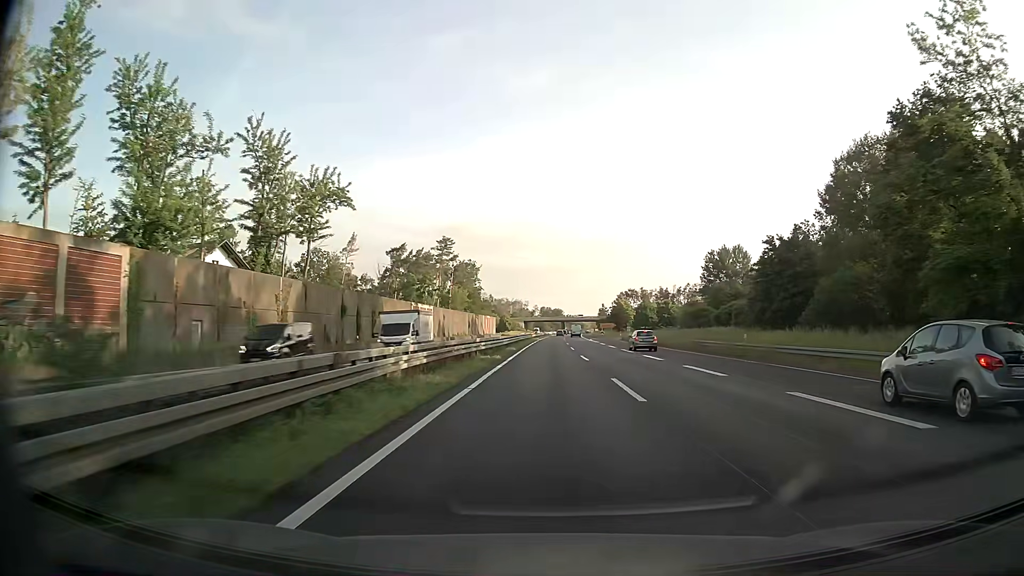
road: trunk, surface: asphalt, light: Day
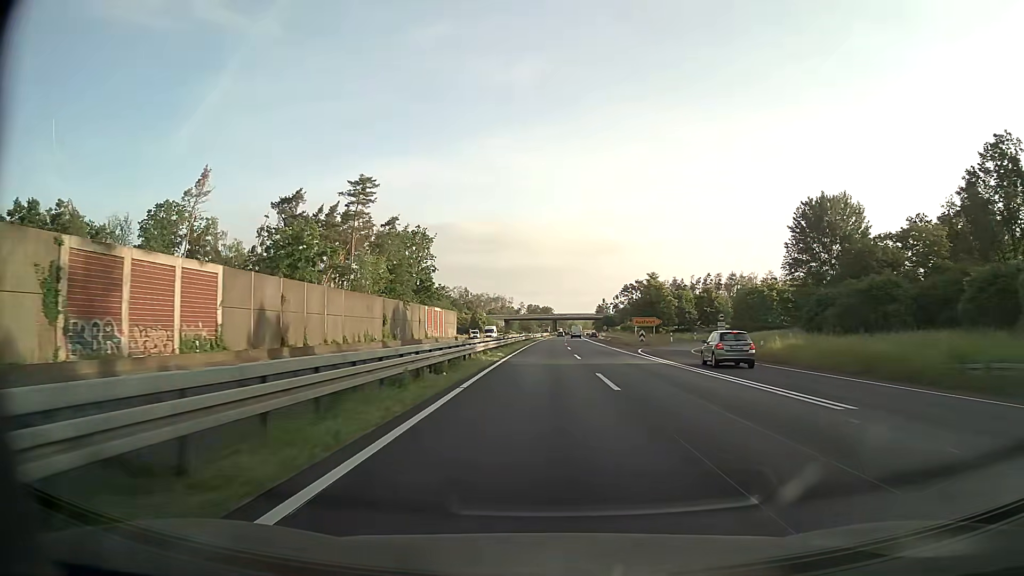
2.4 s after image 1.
(+0.7, +69.7) m; +1°
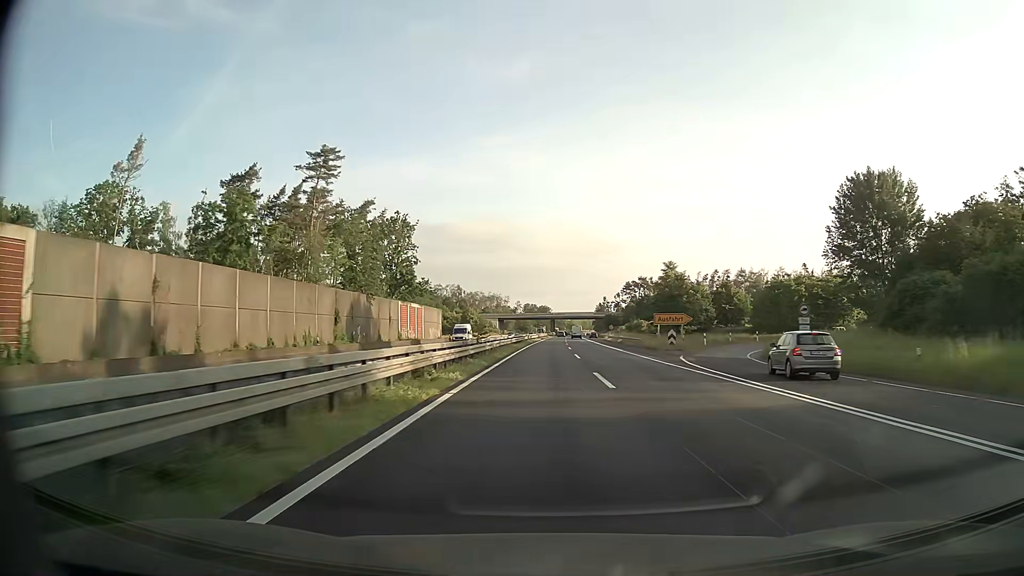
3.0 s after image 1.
(+0.1, +17.4) m; 0°
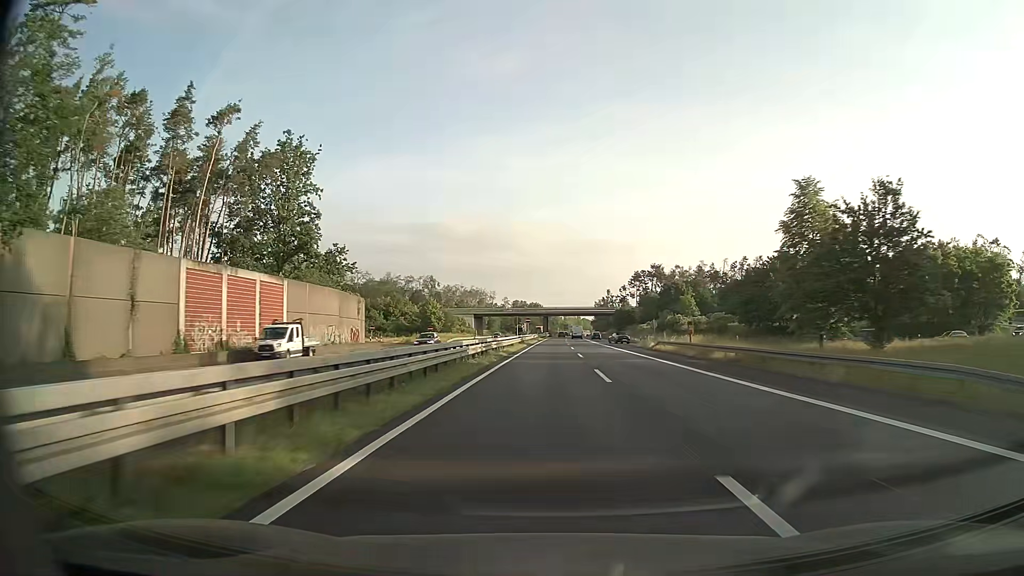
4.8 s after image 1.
(+0.3, +52.1) m; +1°
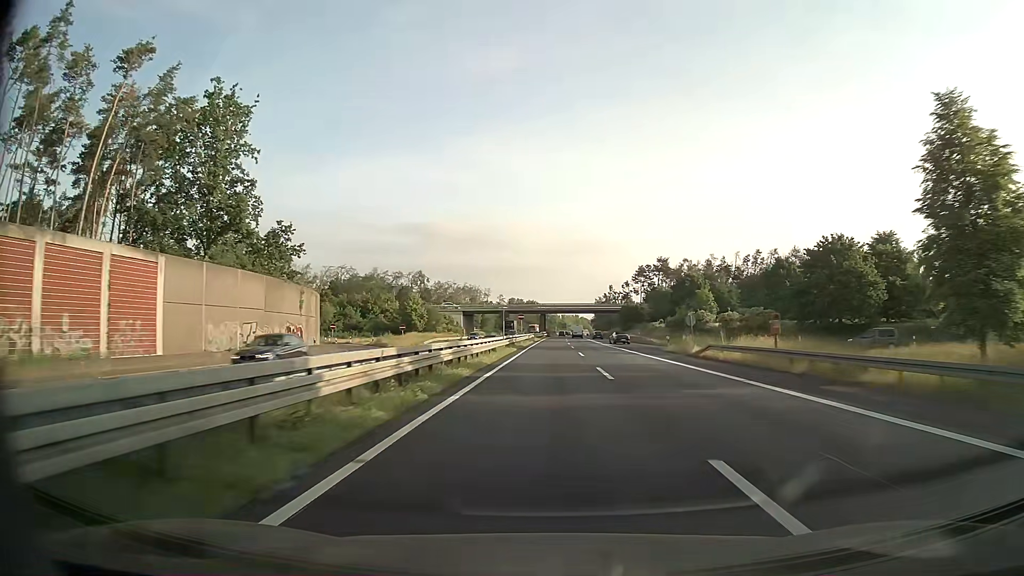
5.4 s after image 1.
(0.0, +17.3) m; 0°
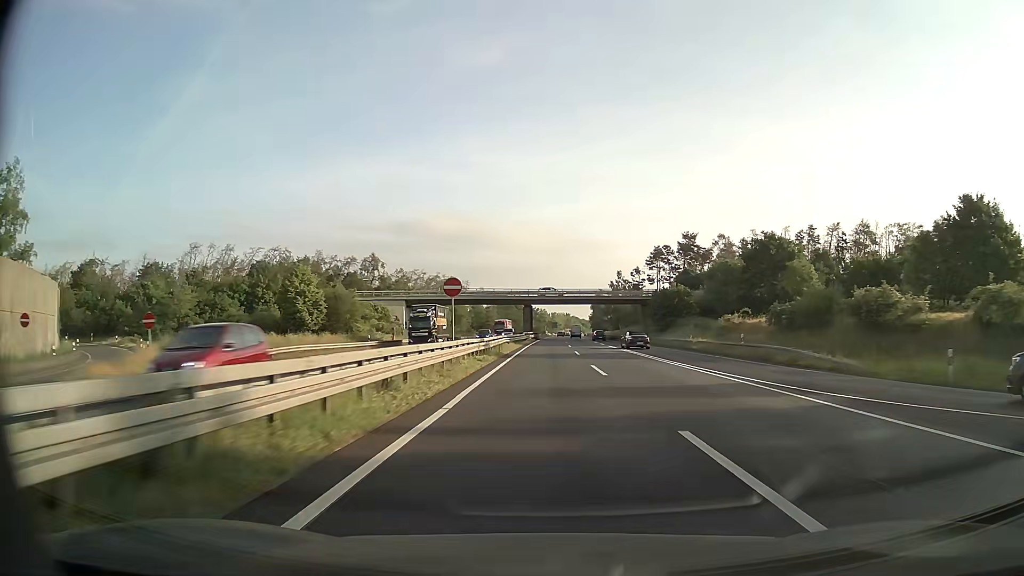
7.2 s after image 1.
(+0.4, +51.9) m; +1°
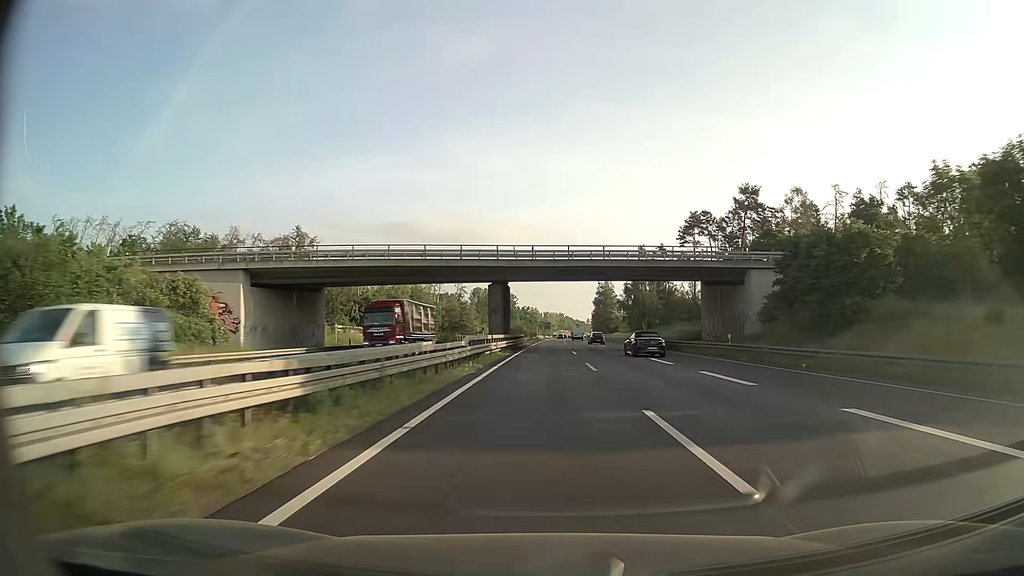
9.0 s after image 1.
(+0.4, +51.7) m; +1°
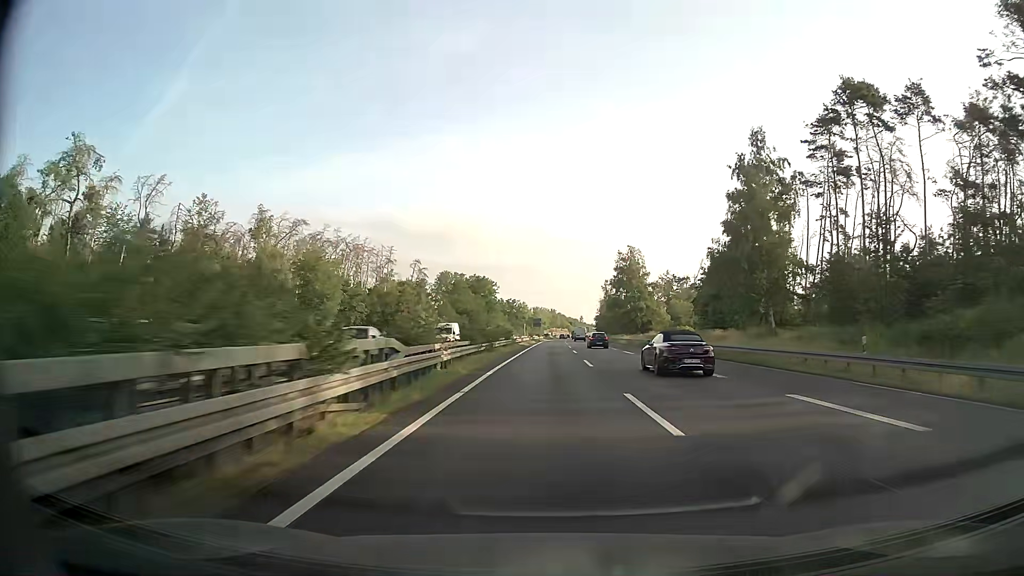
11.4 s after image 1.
(+0.3, +69.0) m; +1°
(0, +10) (0, +20) (0, +30) (0, +40) (0, +50) (0, +60) (0, +70) (+1, +80) (+1, +90) (+1, +100) m
